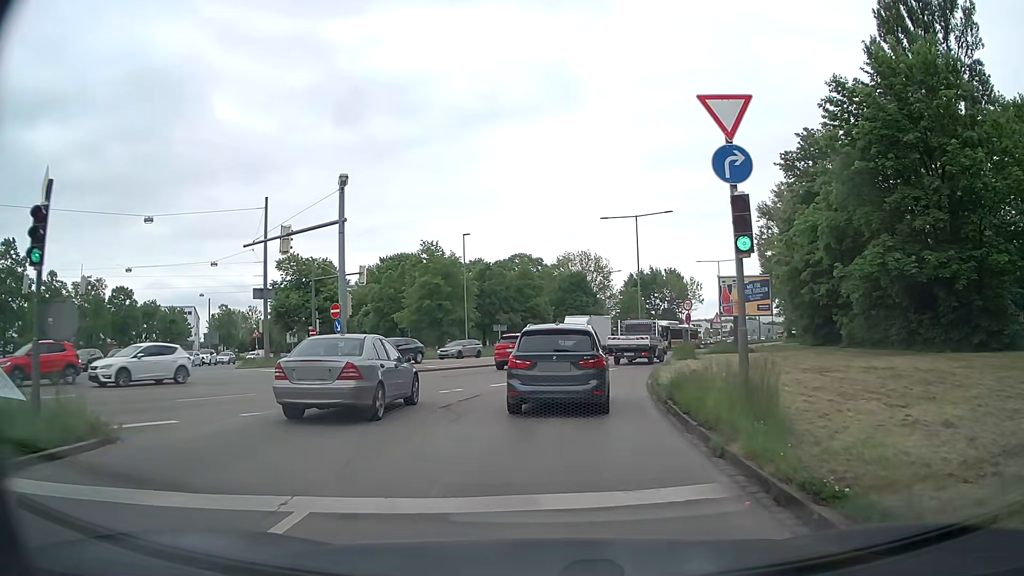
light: Day
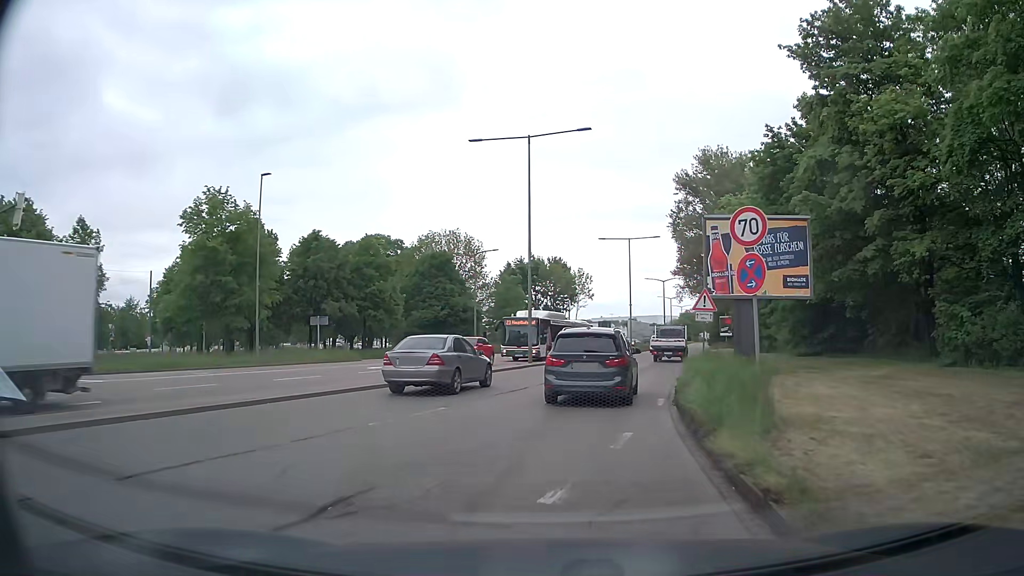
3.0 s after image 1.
(+2.2, +25.3) m; +10°
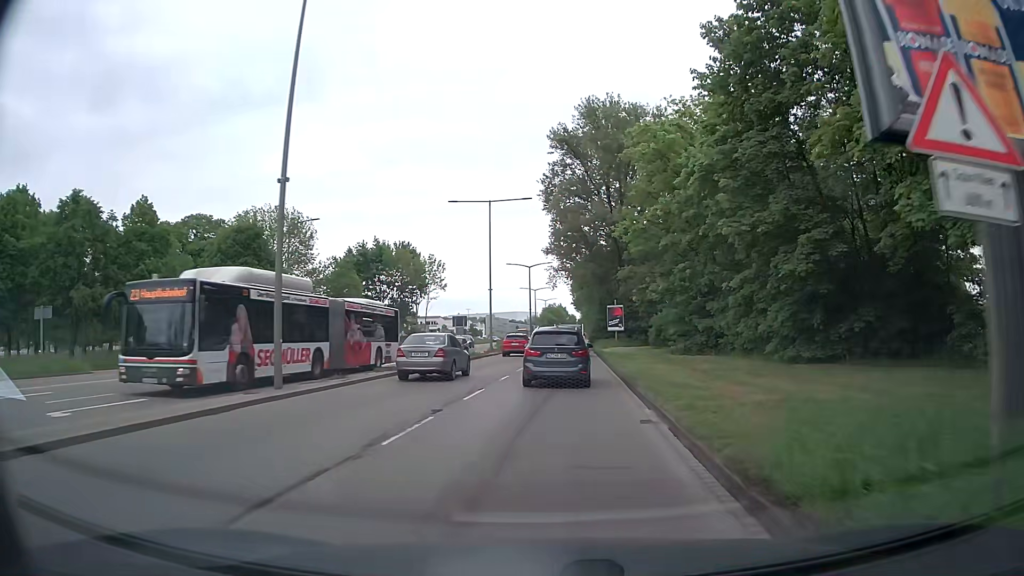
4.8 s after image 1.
(+2.0, +19.5) m; +12°
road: primary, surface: asphalt
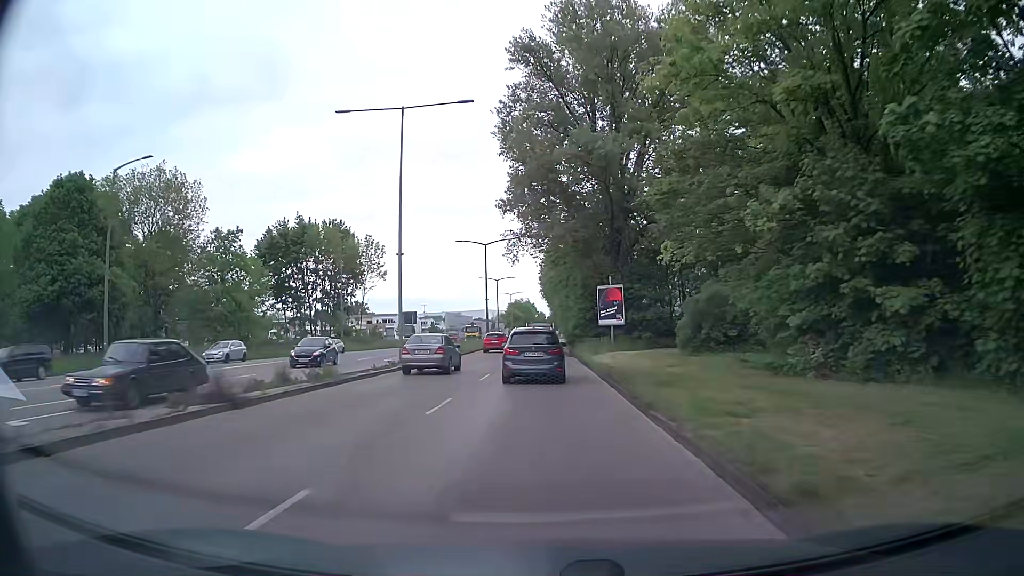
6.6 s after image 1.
(+0.7, +23.6) m; +2°
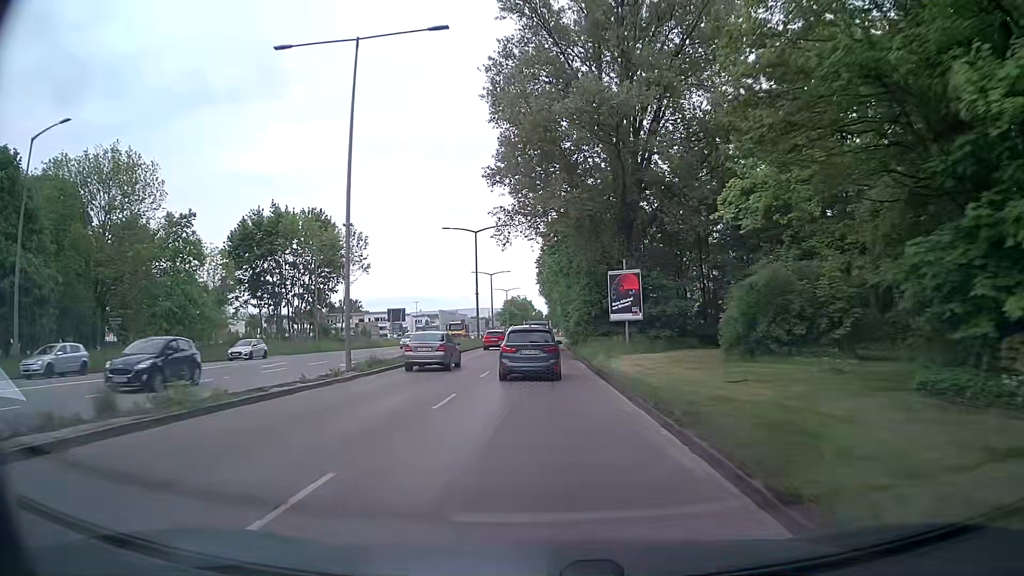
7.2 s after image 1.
(0.0, +8.3) m; +1°
(0, +10) (0, +20) (0, +30) (0, +40) (-1, +50) (-1, +60) (-1, +70) (-1, +80) (-1, +90) (-1, +100) m
